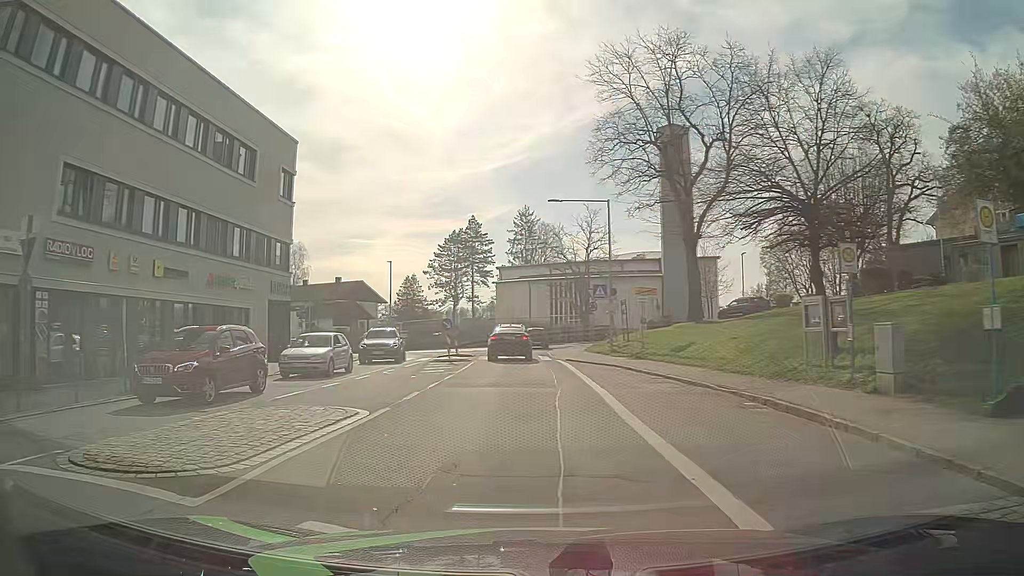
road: unclassified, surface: asphalt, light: Day
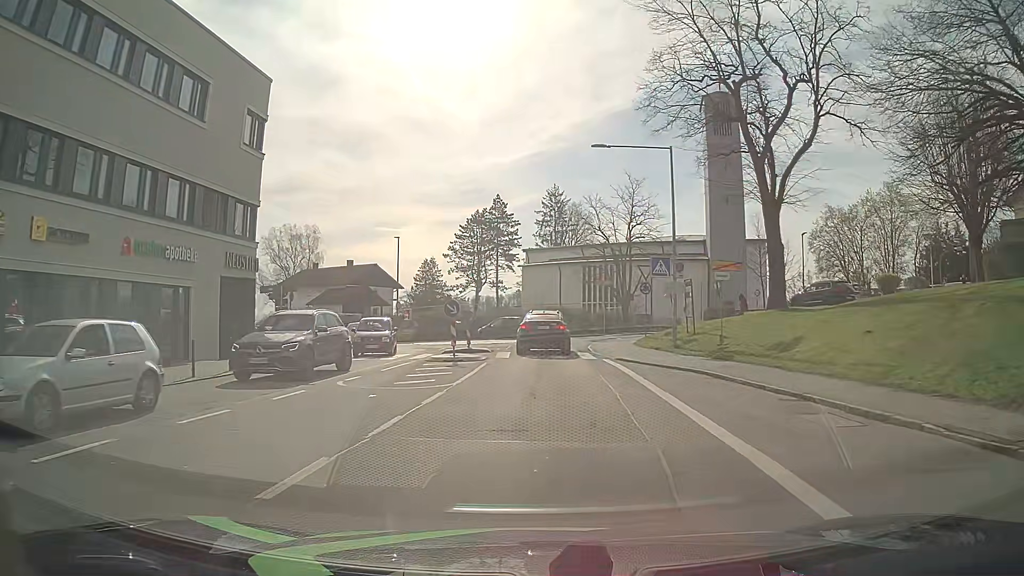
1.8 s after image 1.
(-0.4, +9.1) m; -3°
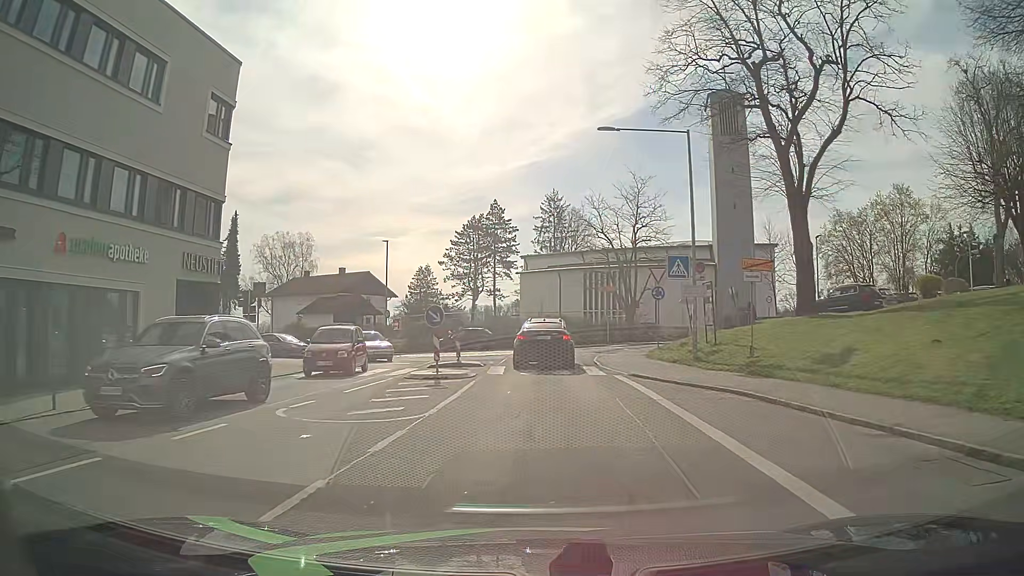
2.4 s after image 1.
(0.0, +3.6) m; +2°
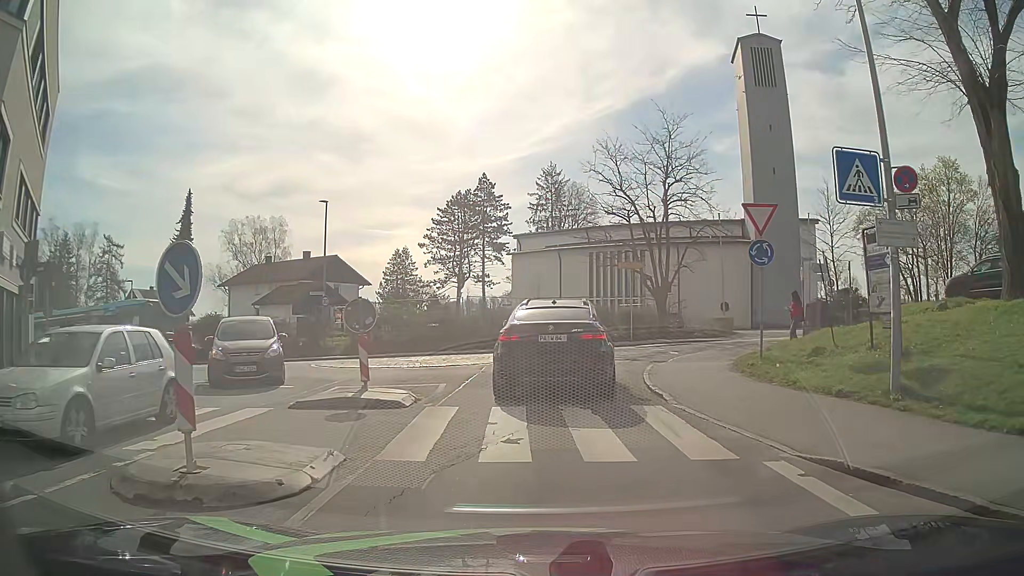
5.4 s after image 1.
(-0.3, +13.0) m; 0°
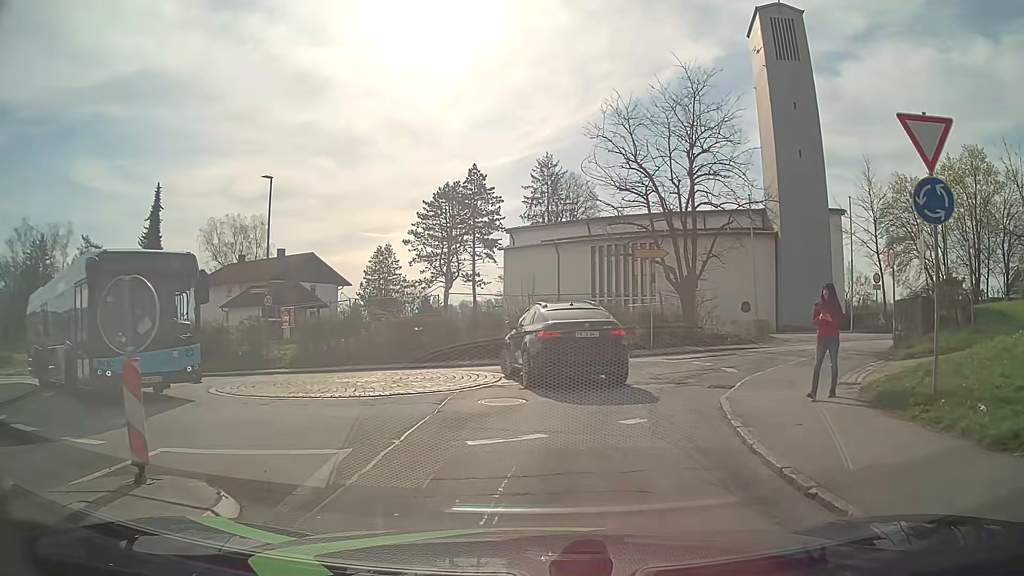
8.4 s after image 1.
(-0.2, +7.3) m; 0°
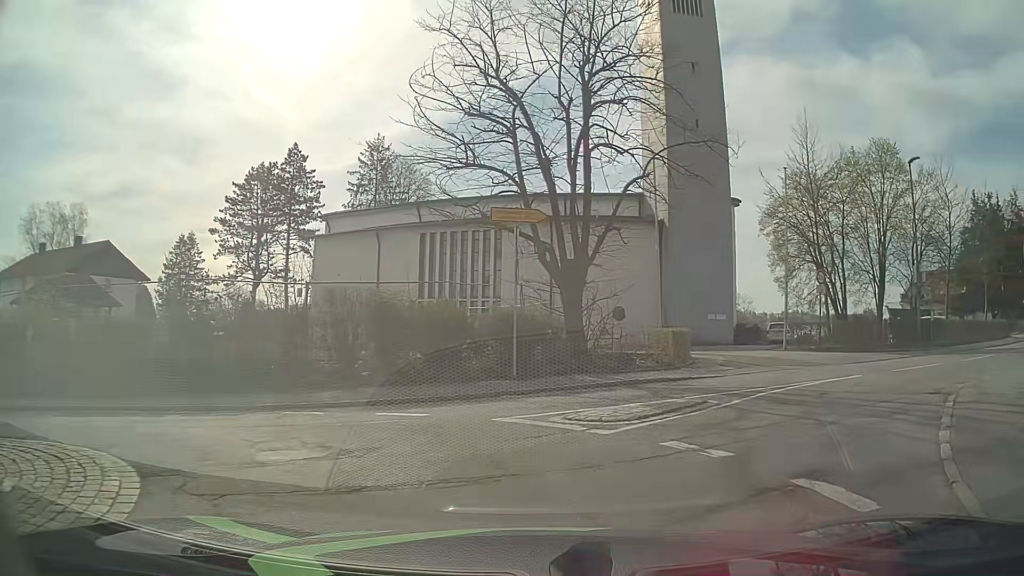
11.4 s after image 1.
(+0.4, +11.5) m; +14°
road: tertiary
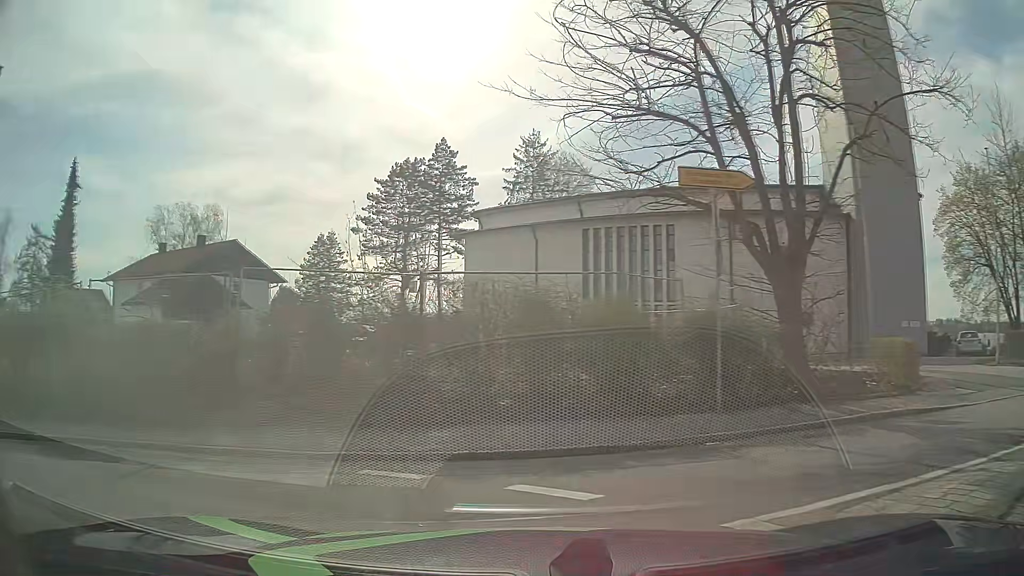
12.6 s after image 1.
(-0.4, +4.7) m; -15°
